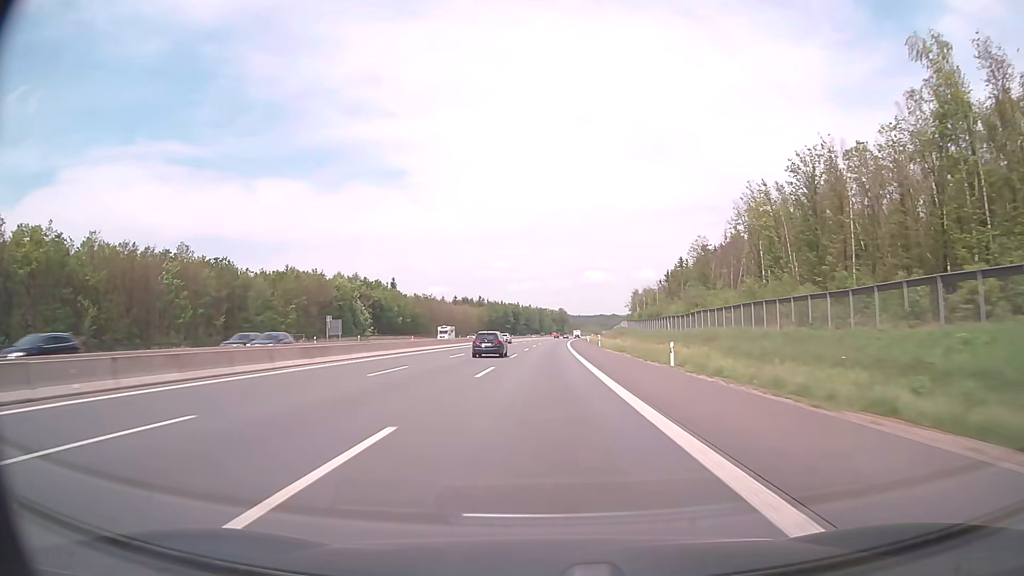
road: motorway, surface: asphalt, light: Day
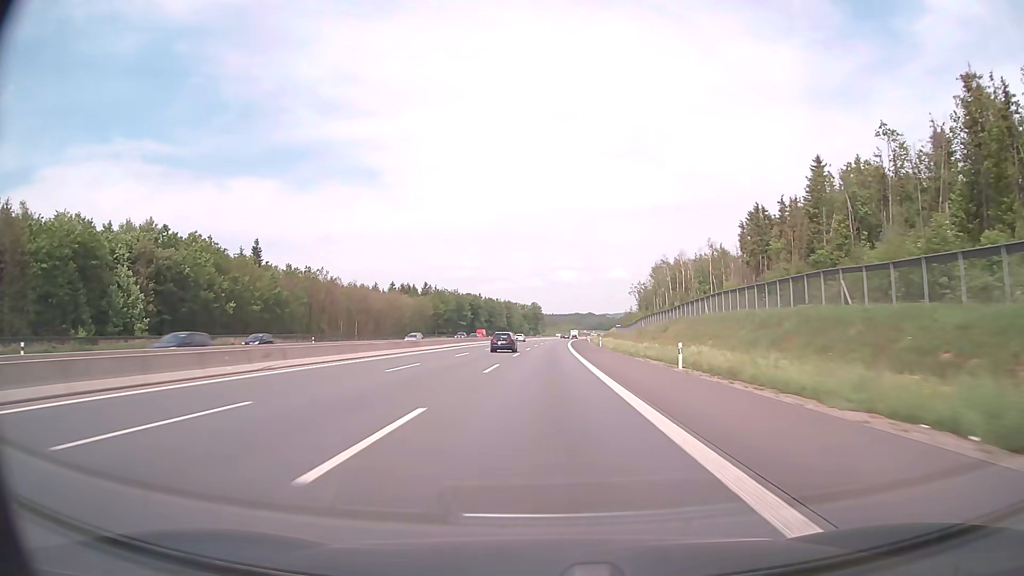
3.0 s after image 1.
(+2.2, +103.3) m; +2°
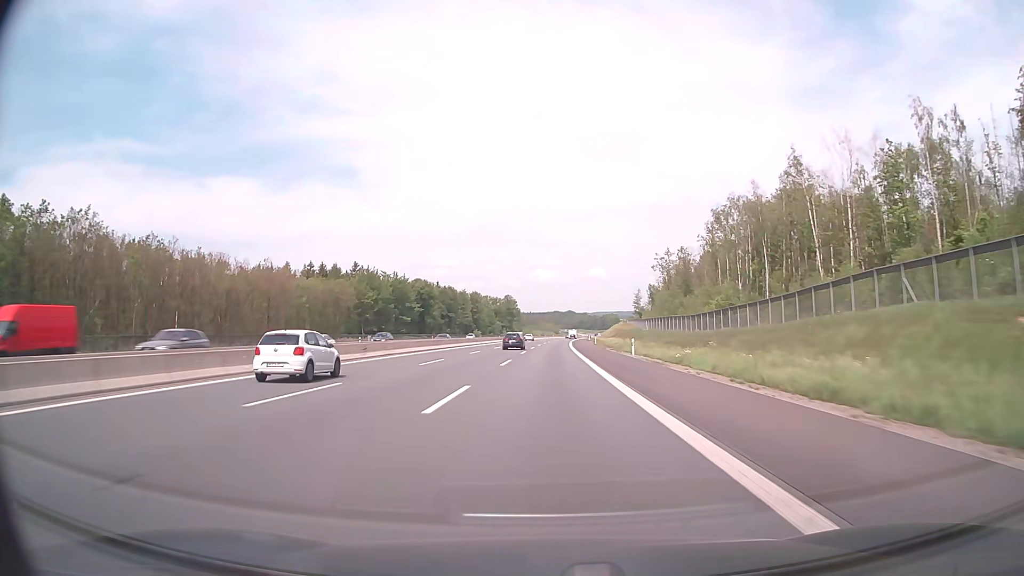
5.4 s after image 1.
(+1.3, +82.7) m; +2°
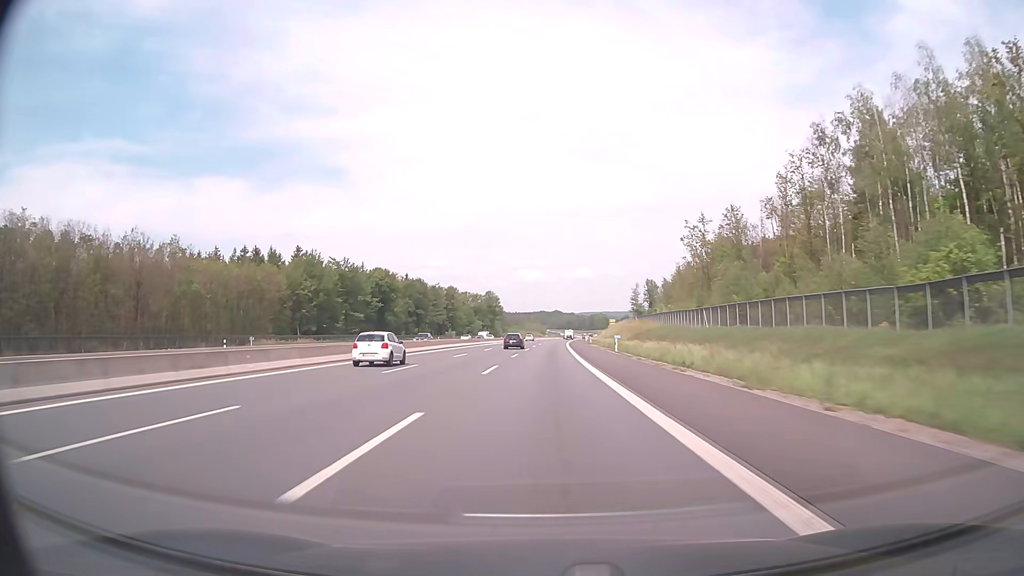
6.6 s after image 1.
(+0.5, +41.3) m; +1°
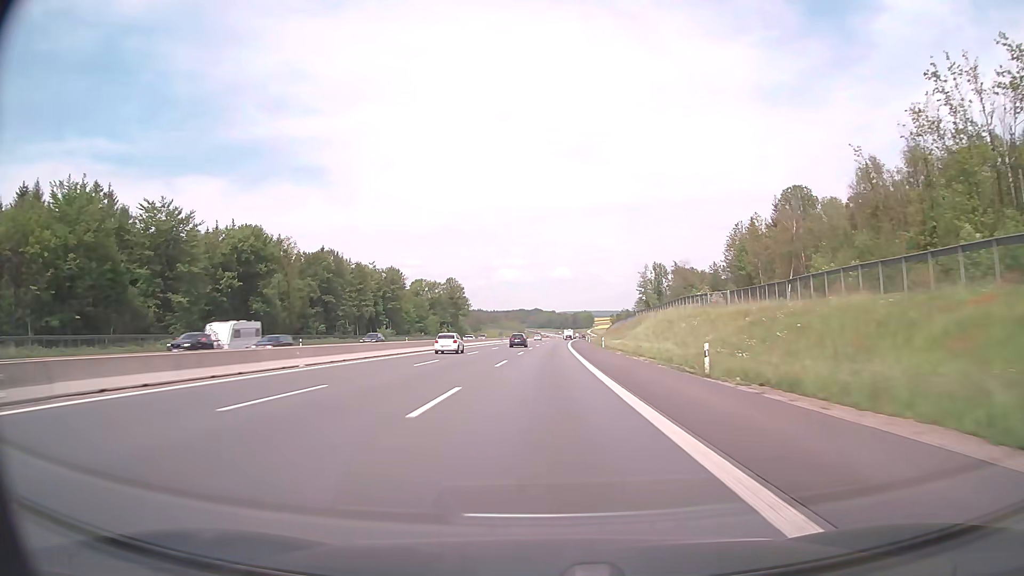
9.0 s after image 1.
(+1.3, +82.6) m; +2°
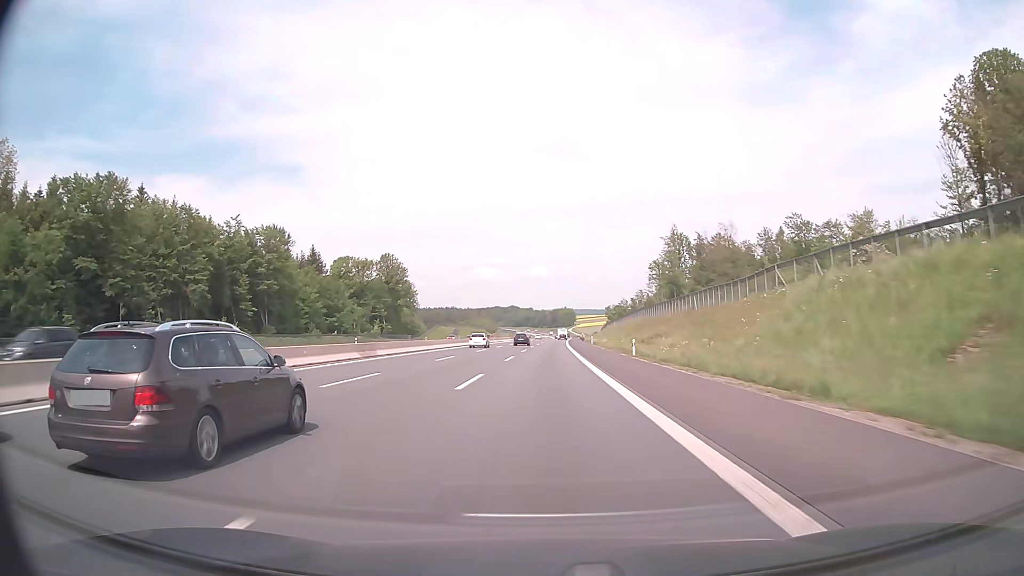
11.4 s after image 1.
(+1.5, +82.6) m; +2°
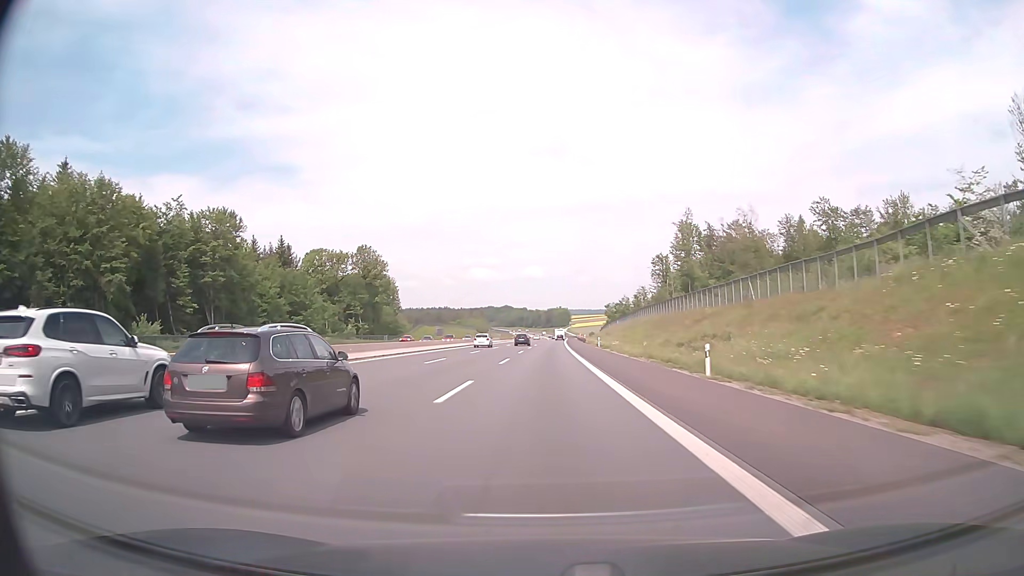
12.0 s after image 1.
(+0.1, +20.7) m; +1°
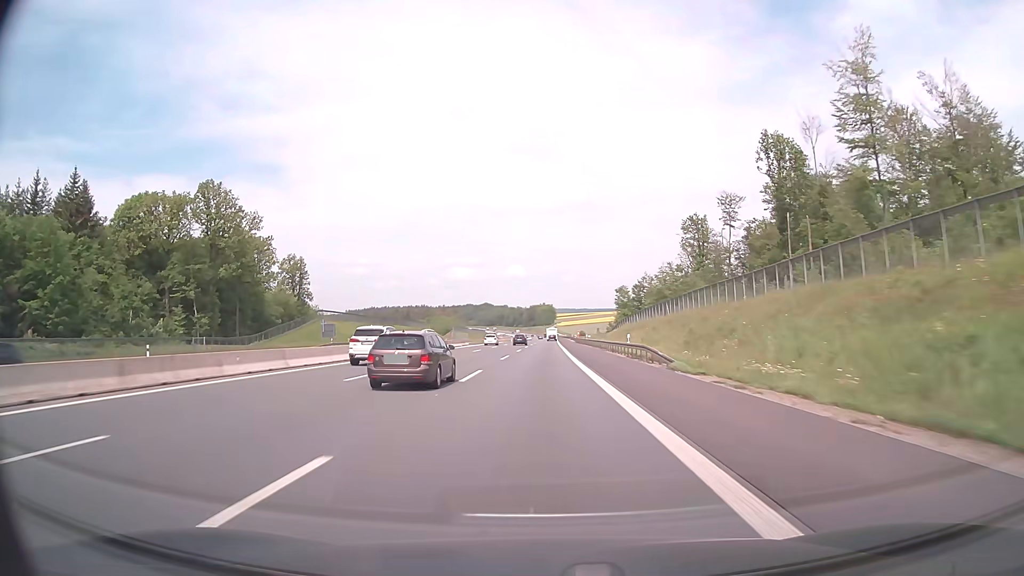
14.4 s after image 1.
(+1.2, +82.7) m; +1°
(0, +10) (0, +20) (0, +30) (0, +40) (0, +50) (0, +60) (0, +70) (0, +80) (0, +90) (0, +100) m
